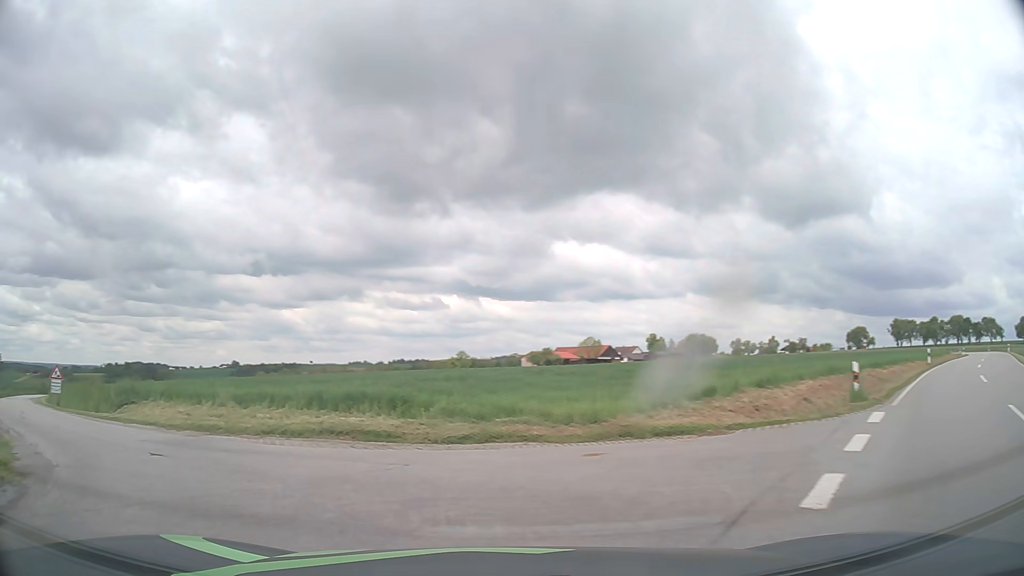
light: Day
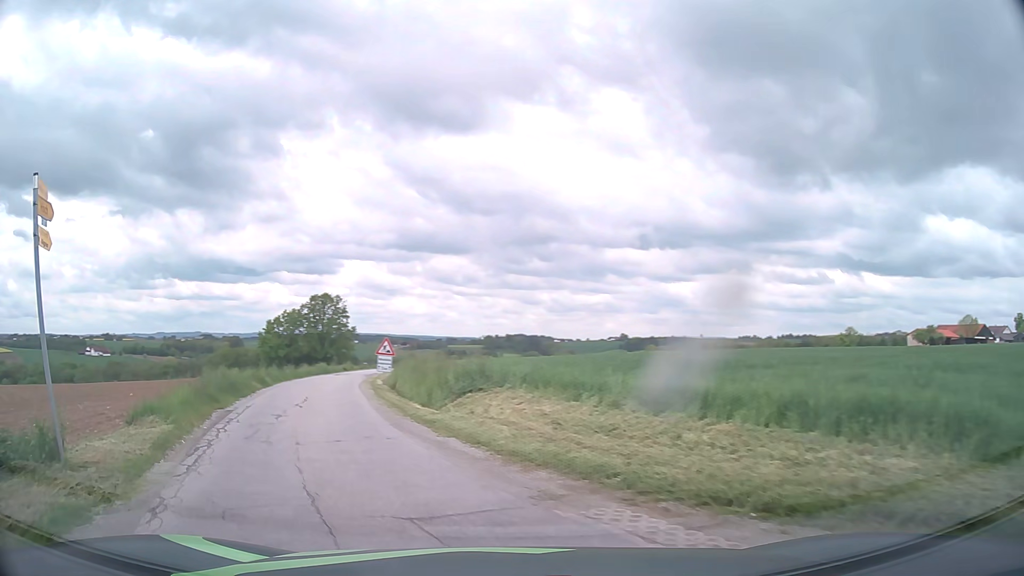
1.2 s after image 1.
(-2.2, +7.0) m; -34°
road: unclassified
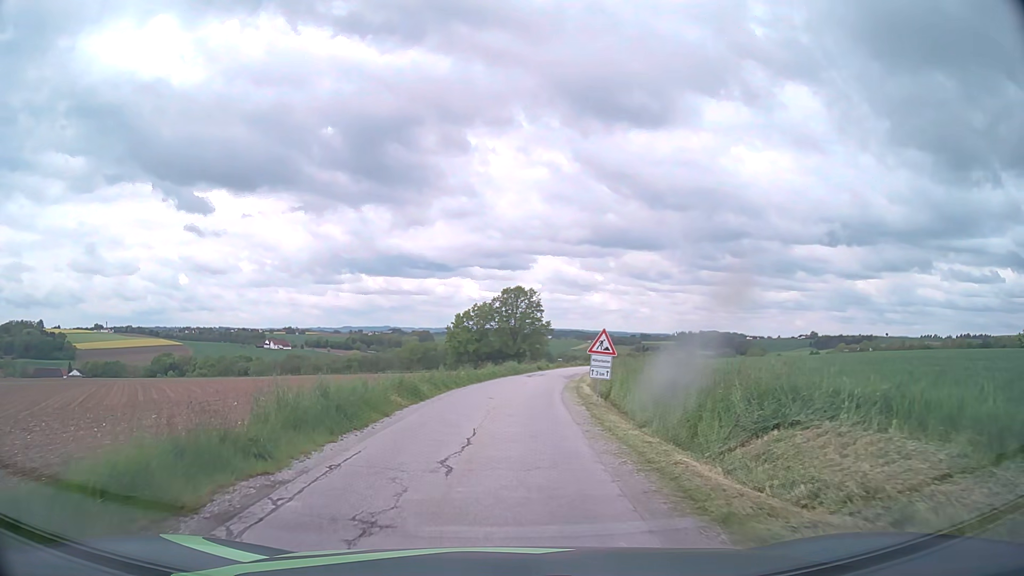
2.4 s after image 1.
(-1.6, +8.8) m; -15°
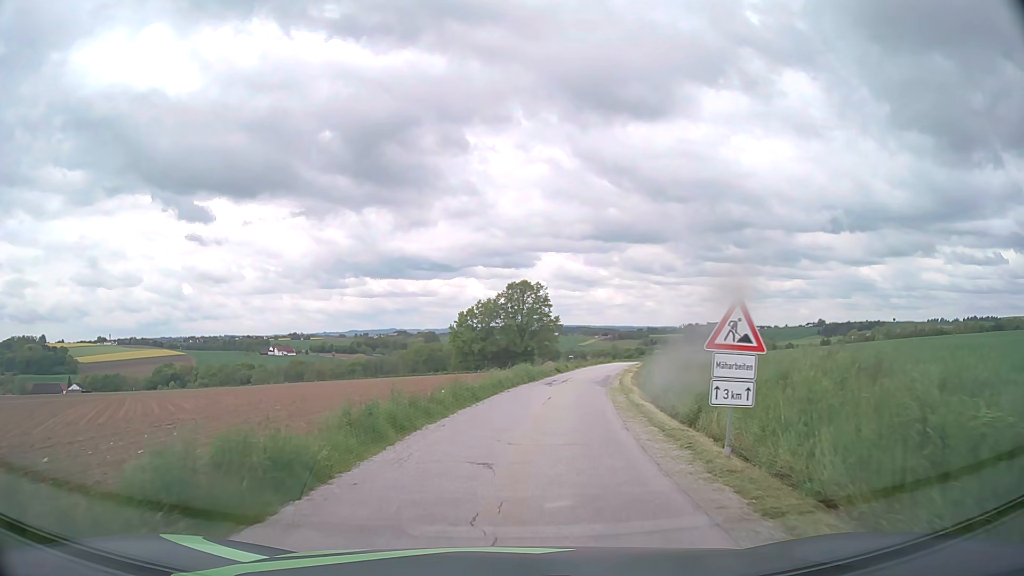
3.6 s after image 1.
(-0.1, +11.1) m; -1°
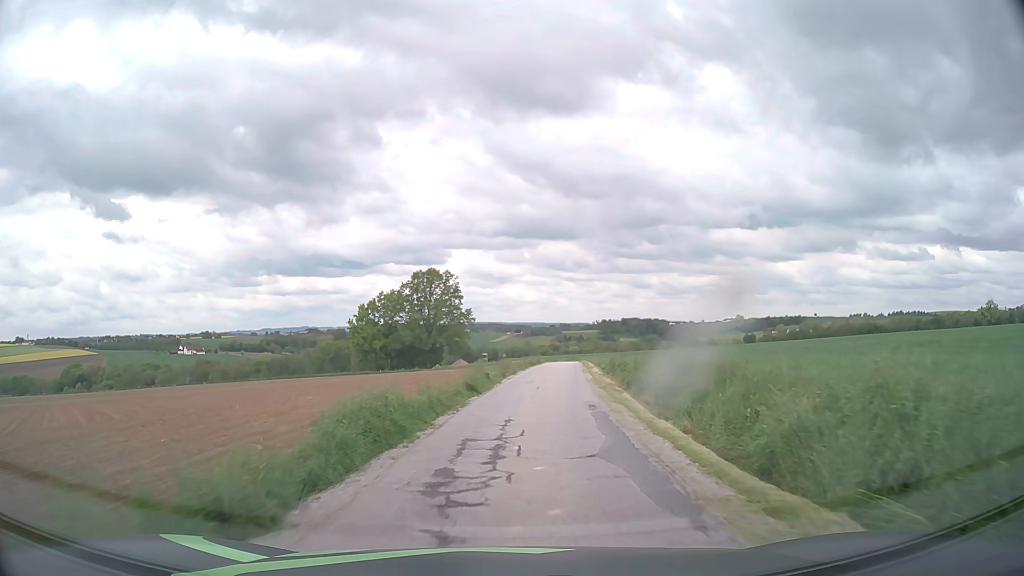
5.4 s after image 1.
(+1.3, +20.8) m; +7°
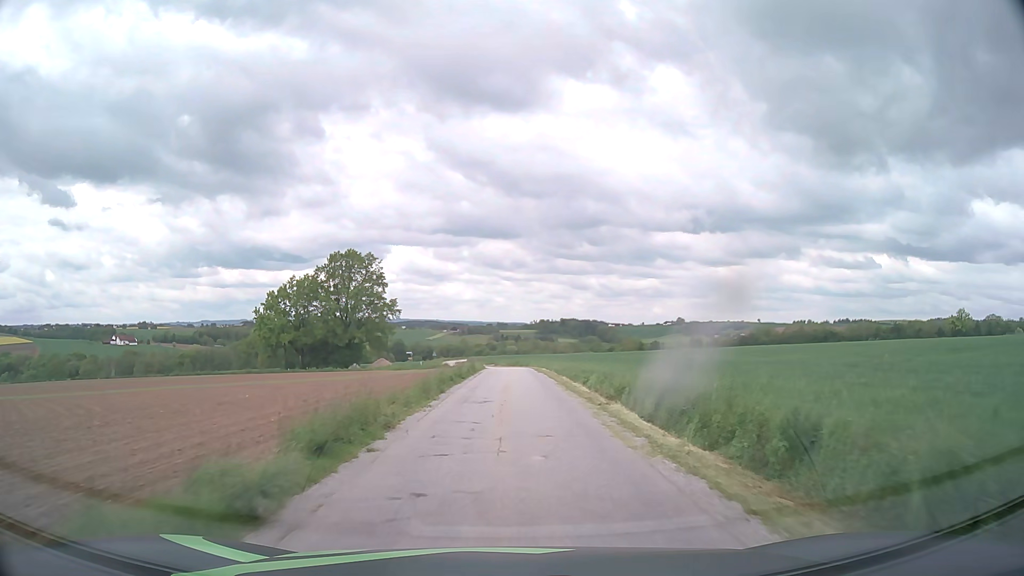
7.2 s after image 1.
(+1.2, +24.6) m; +5°
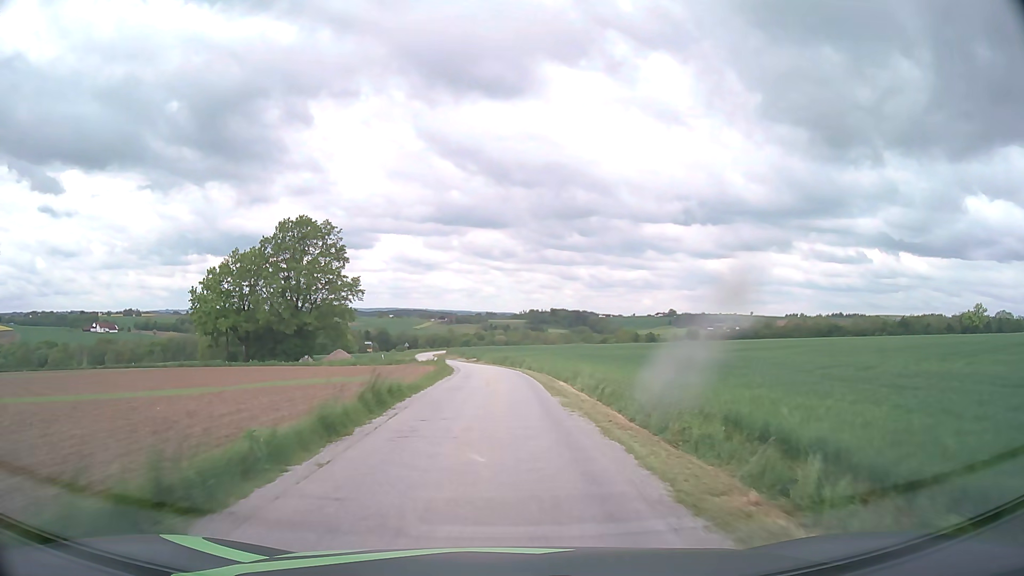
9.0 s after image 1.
(+0.4, +25.5) m; +1°
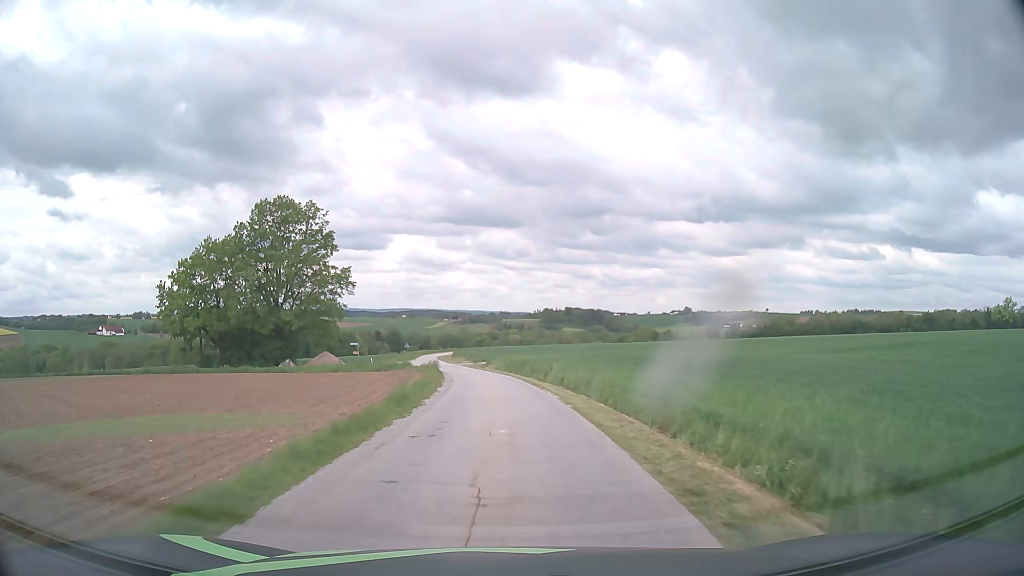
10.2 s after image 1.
(-0.1, +16.5) m; -1°
(0, +10) (0, +20) (-1, +30) (-2, +40) (-3, +50) (-5, +60) (-7, +70) (-8, +79) (-10, +89) (-11, +99) m
